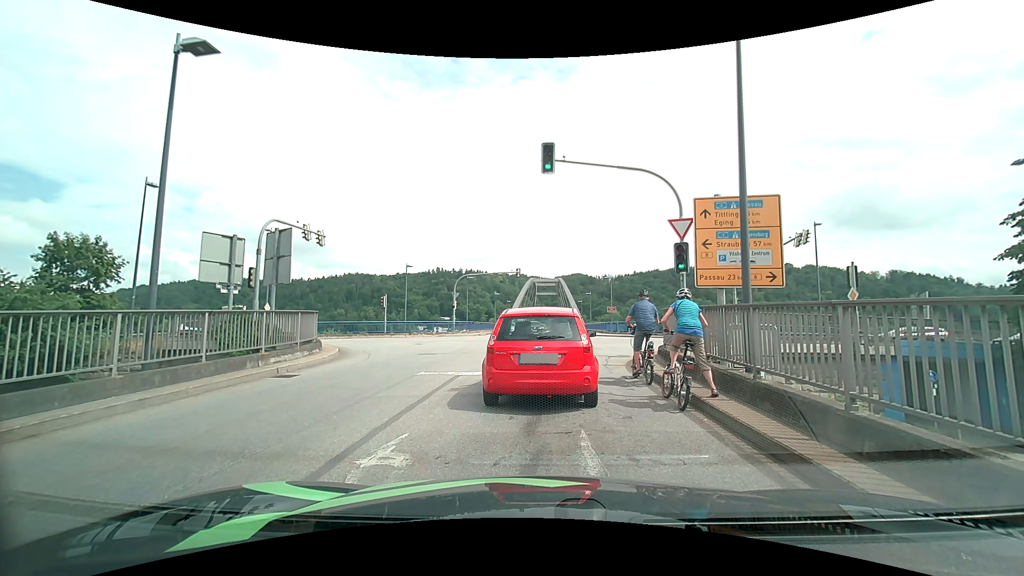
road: tertiary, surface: asphalt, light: Day
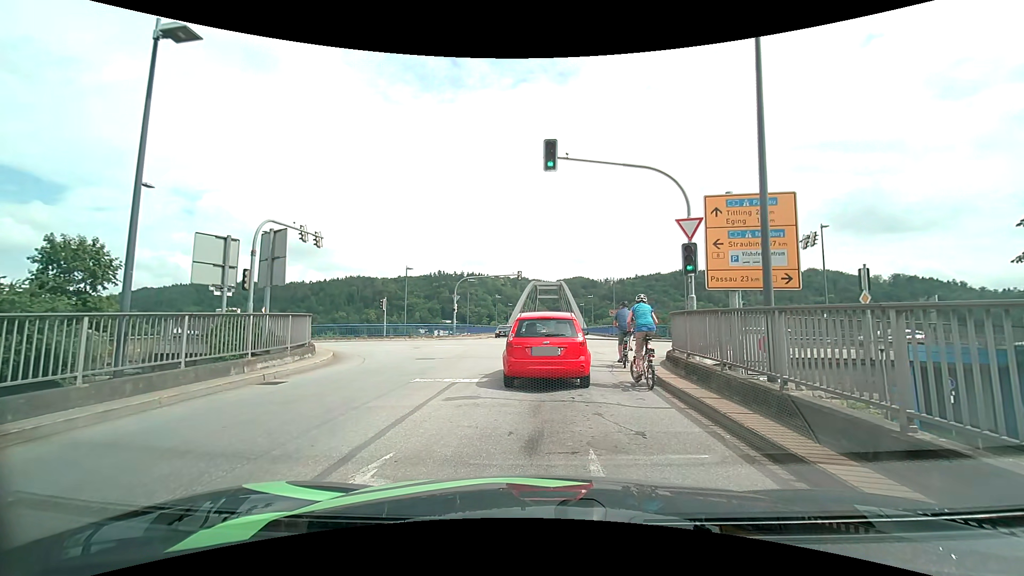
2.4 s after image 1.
(0.0, +0.7) m; 0°
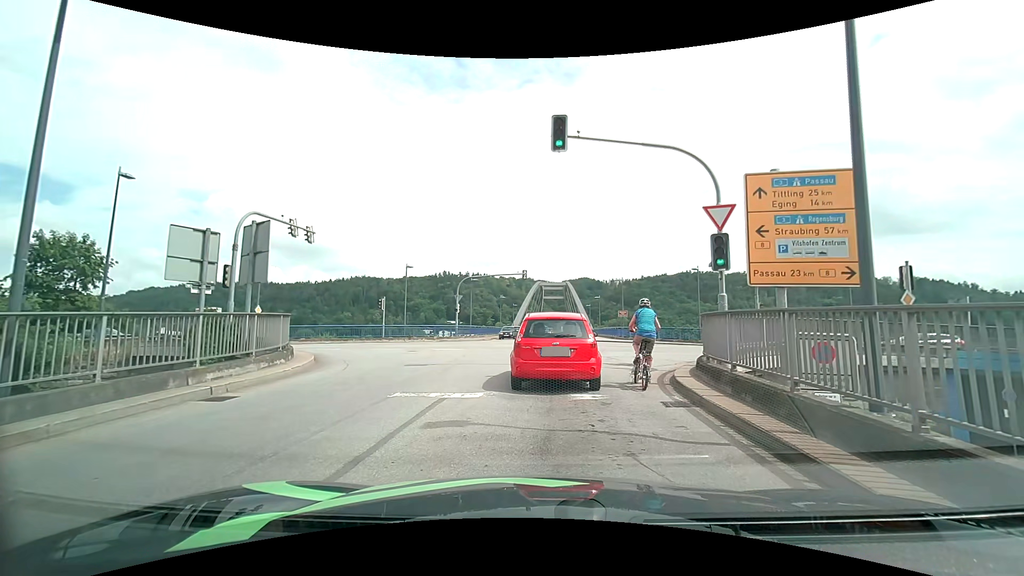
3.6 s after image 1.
(0.0, +2.1) m; -1°
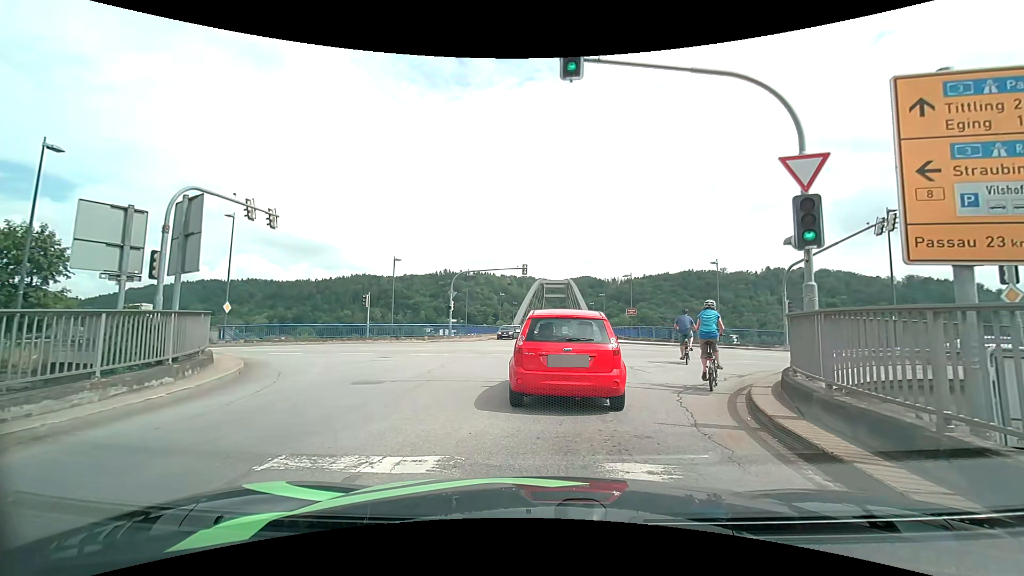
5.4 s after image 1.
(-0.1, +4.2) m; -1°
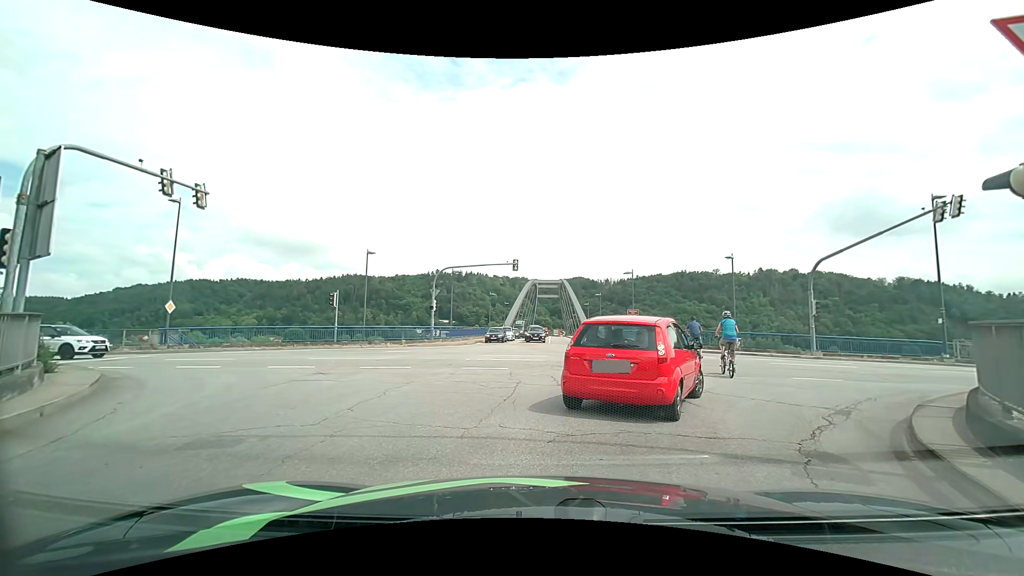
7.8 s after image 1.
(0.0, +4.6) m; +1°
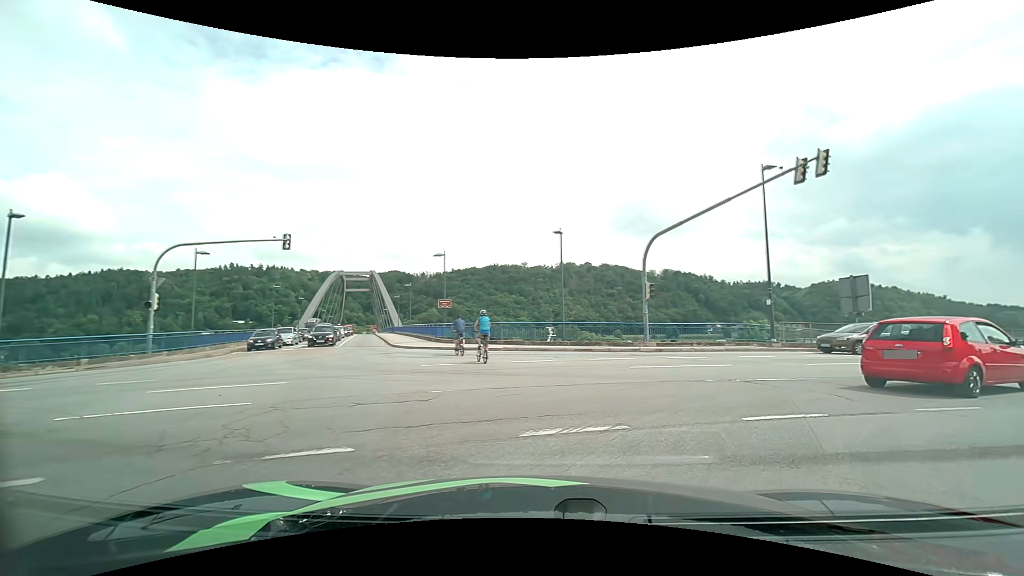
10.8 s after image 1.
(+1.1, +9.0) m; +21°
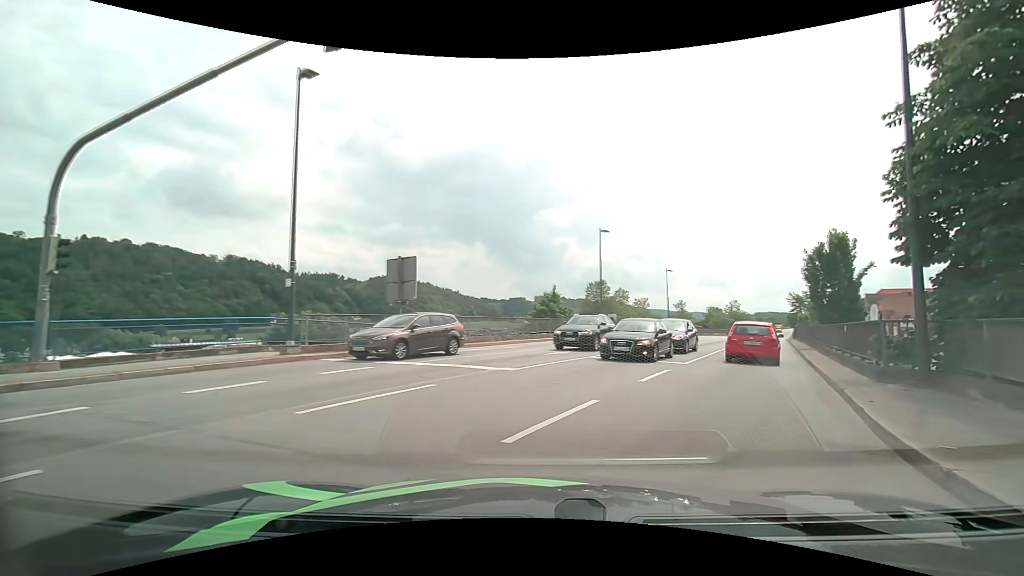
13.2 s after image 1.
(+4.1, +10.1) m; +46°
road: primary
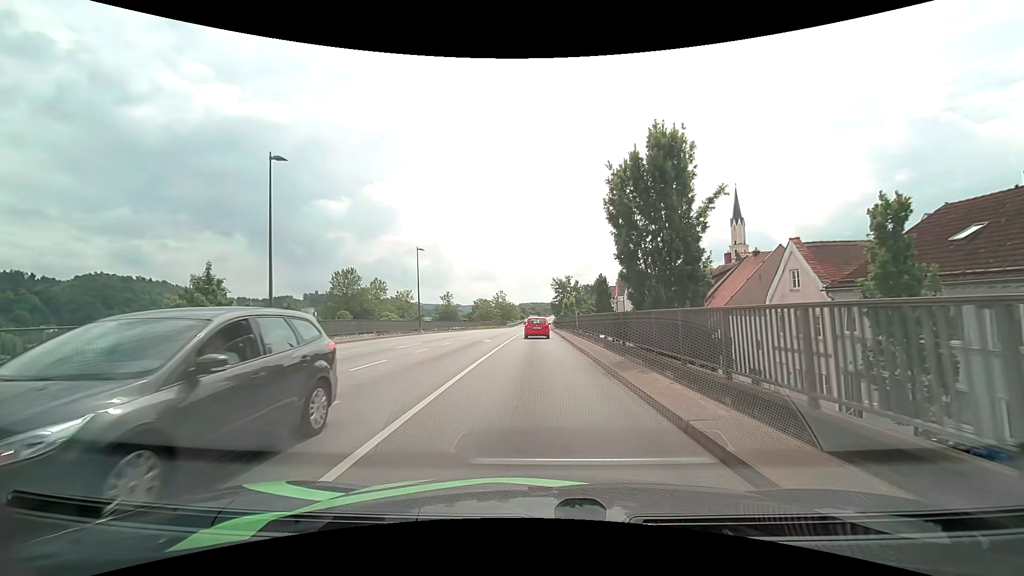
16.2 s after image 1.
(+6.7, +18.1) m; +26°
(0, +10) (0, +20) (0, +30) (0, +40) (-1, +50) (-1, +60) (-1, +70) (0, +80) (0, +90) (0, +100) m
